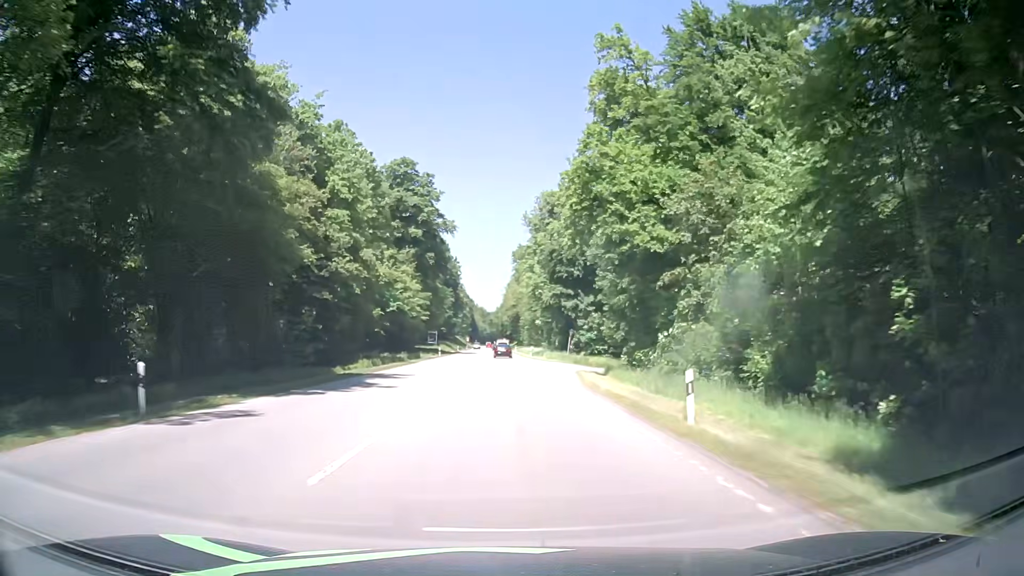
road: secondary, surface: asphalt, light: Day
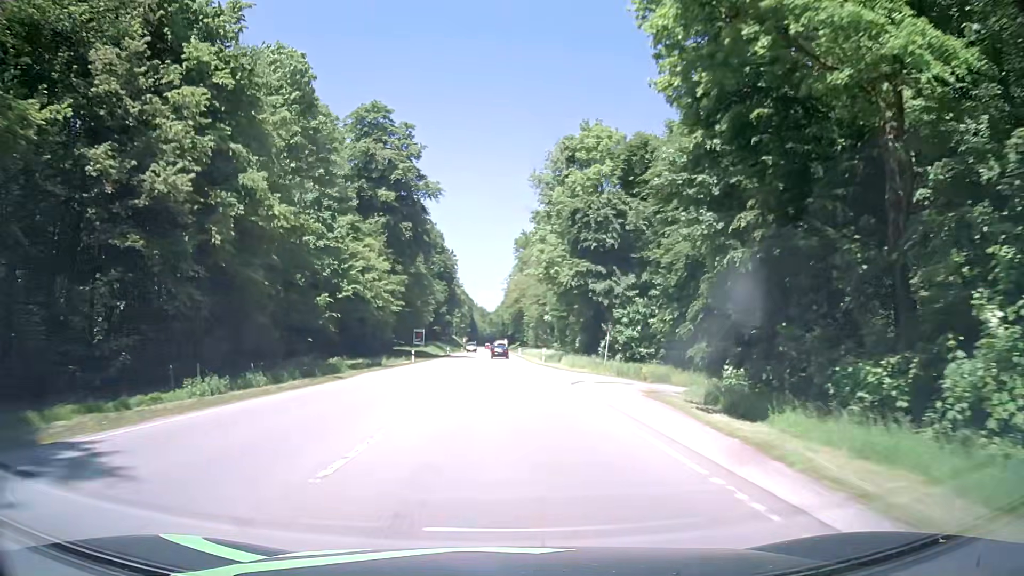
(-0.1, +23.6) m; -1°
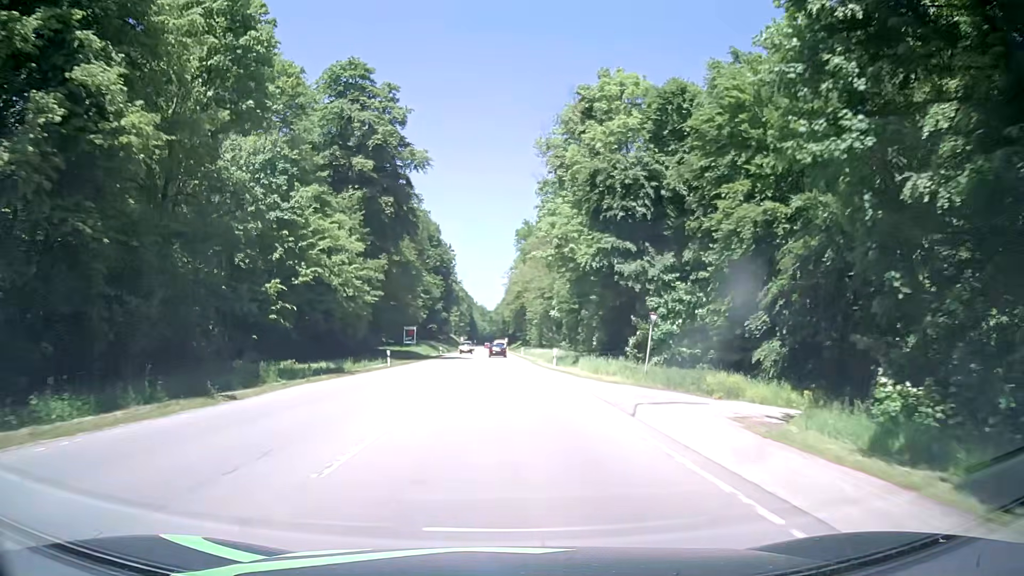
(0.0, +11.9) m; -1°
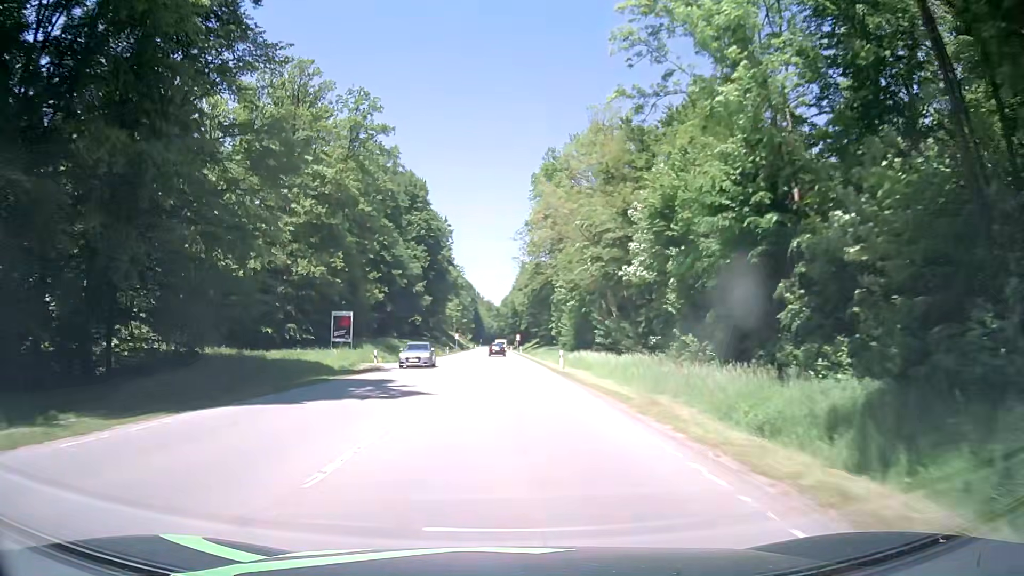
(+0.3, +48.5) m; 0°
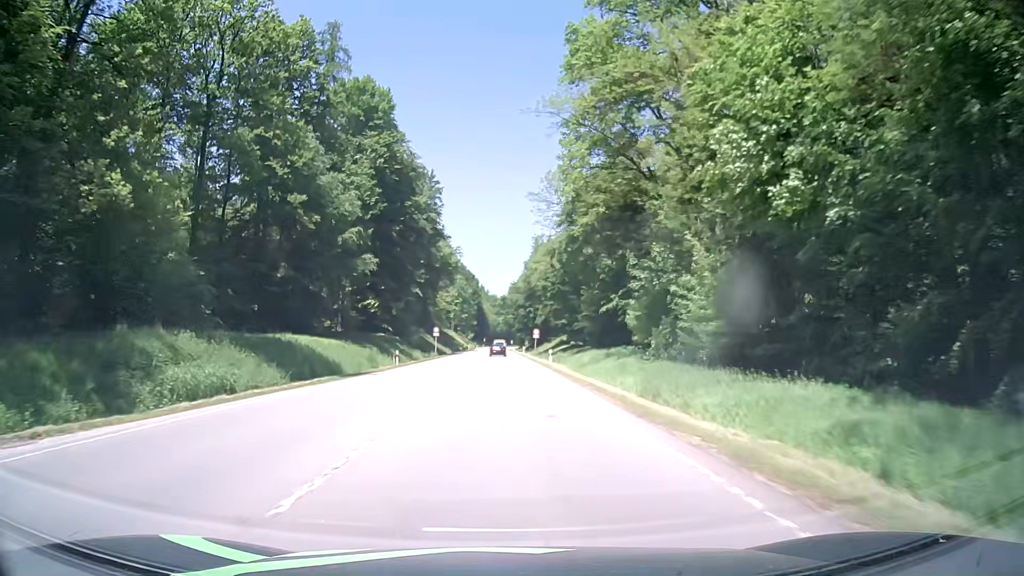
(-0.1, +49.3) m; 0°
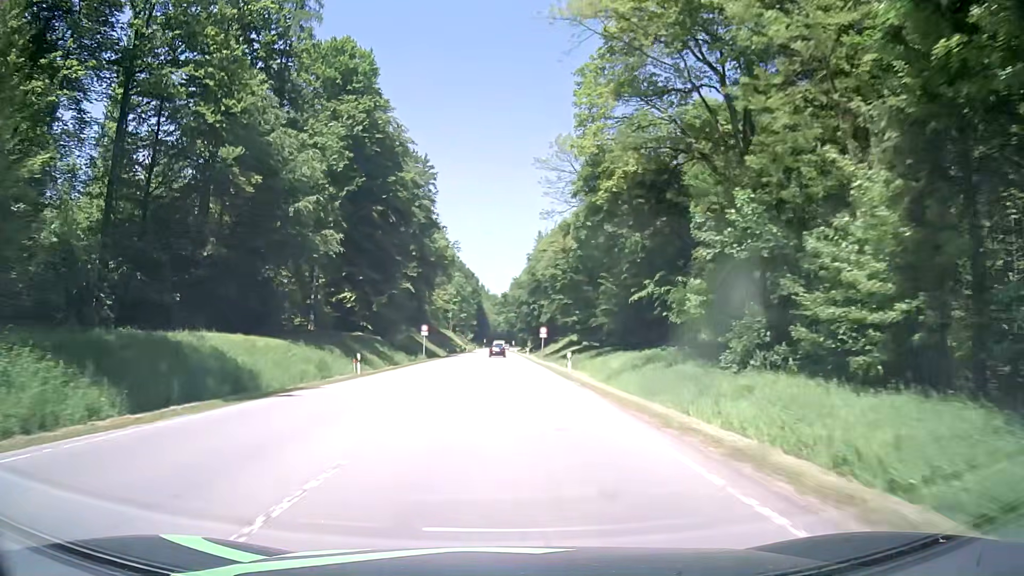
(-0.1, +12.4) m; 0°
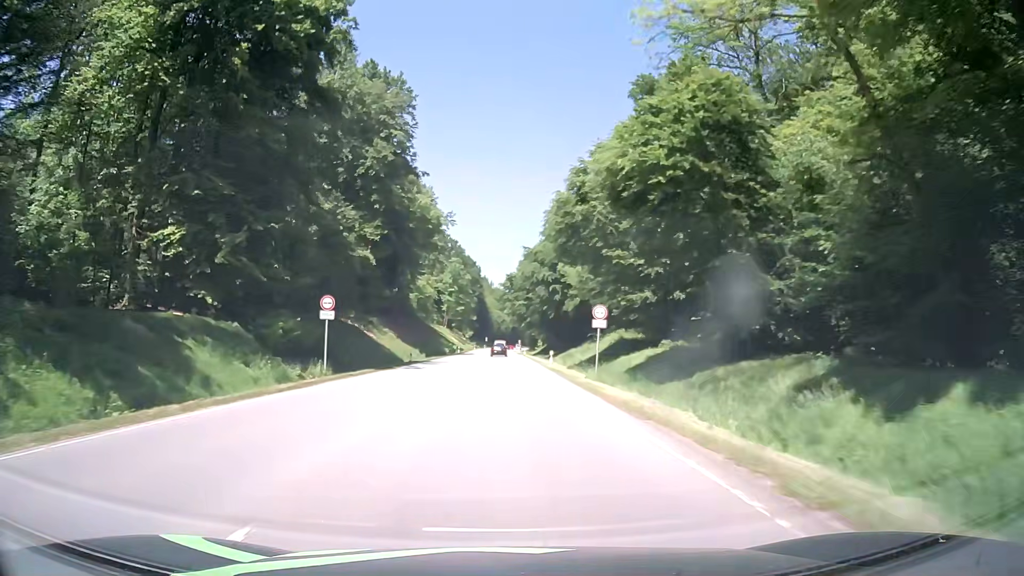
(-0.1, +37.3) m; 0°
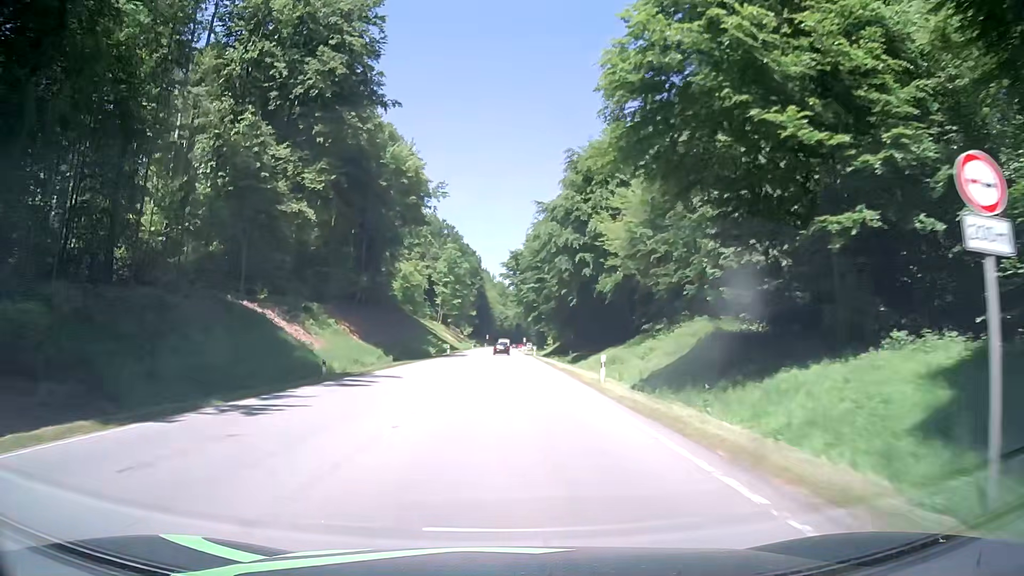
(-0.1, +25.0) m; -1°
(0, +10) (0, +20) (0, +30) (0, +40) (0, +50) (0, +60) (0, +70) (+1, +80) (+1, +90) (+1, +100) m
